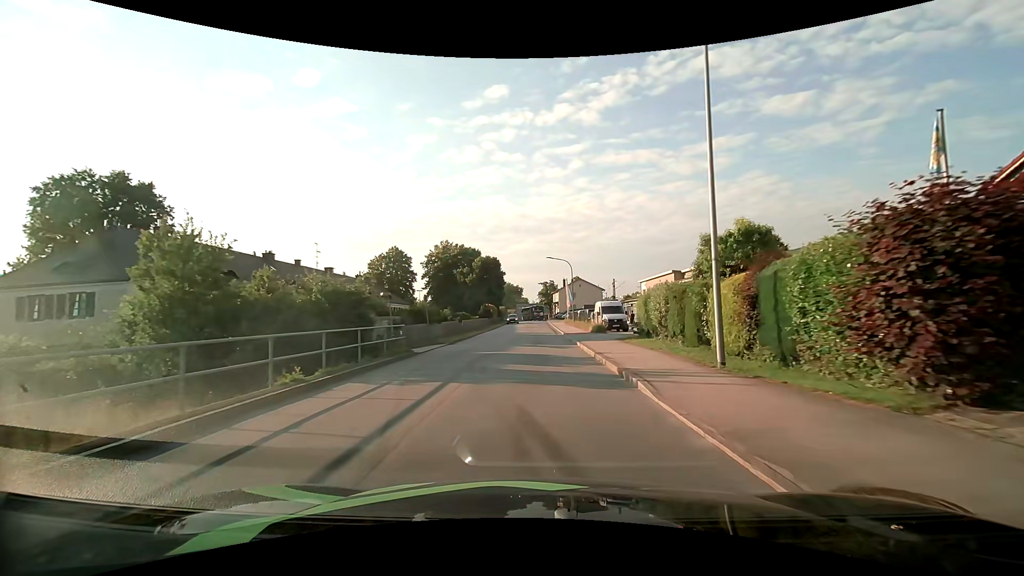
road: unclassified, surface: asphalt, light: Day
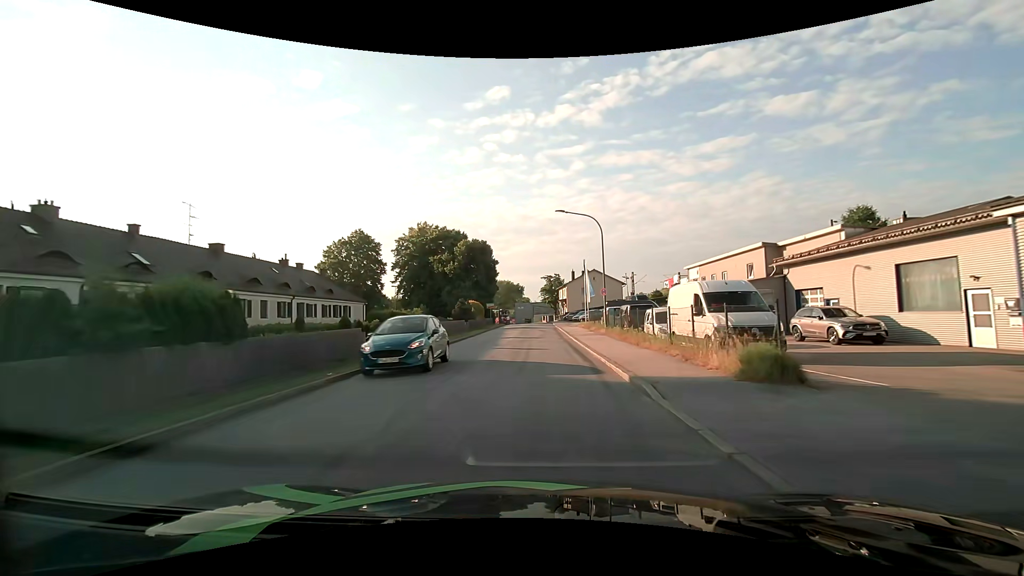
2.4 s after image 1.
(0.0, +24.8) m; 0°
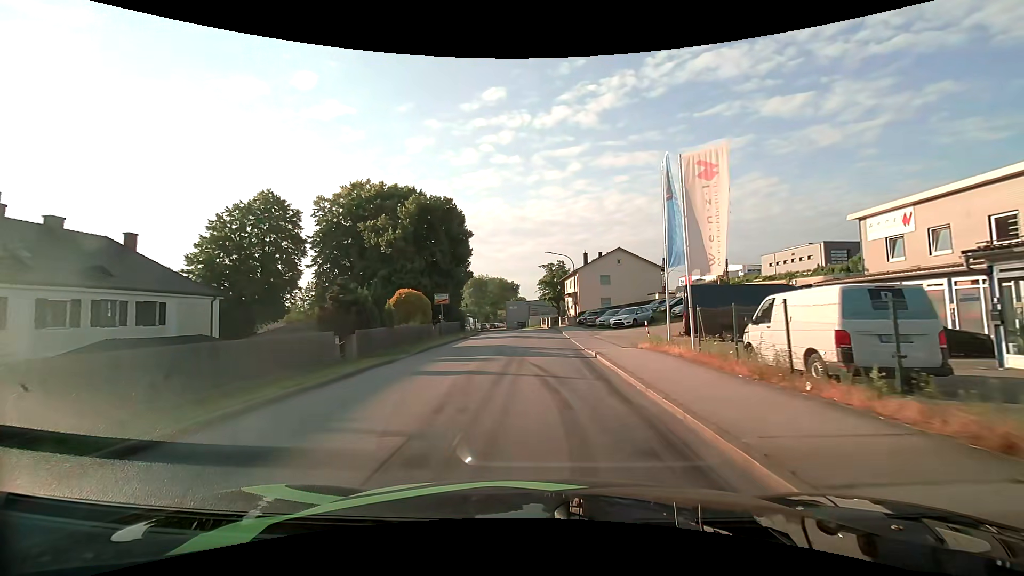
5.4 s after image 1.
(0.0, +30.6) m; 0°
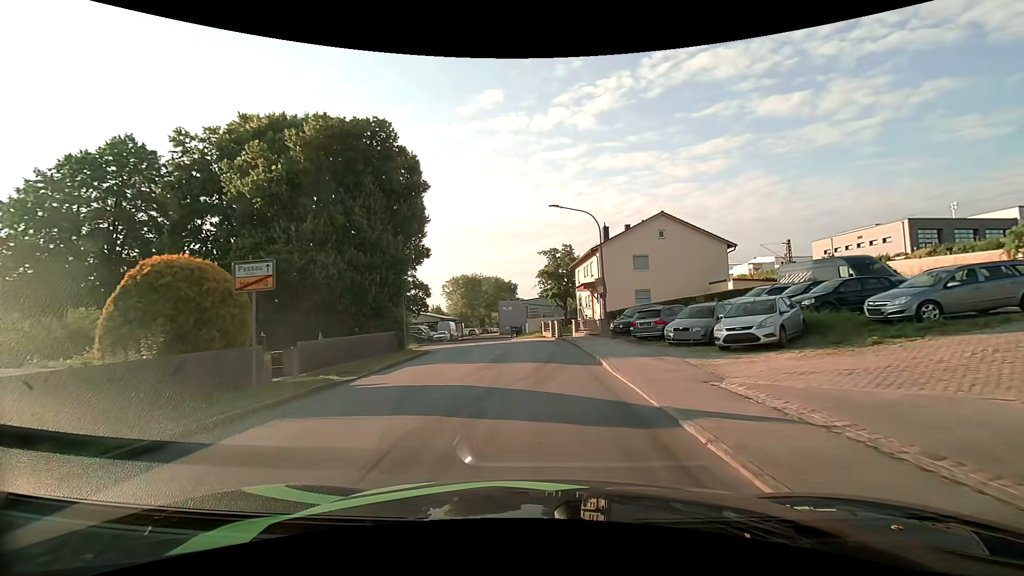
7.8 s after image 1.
(0.0, +21.2) m; 0°
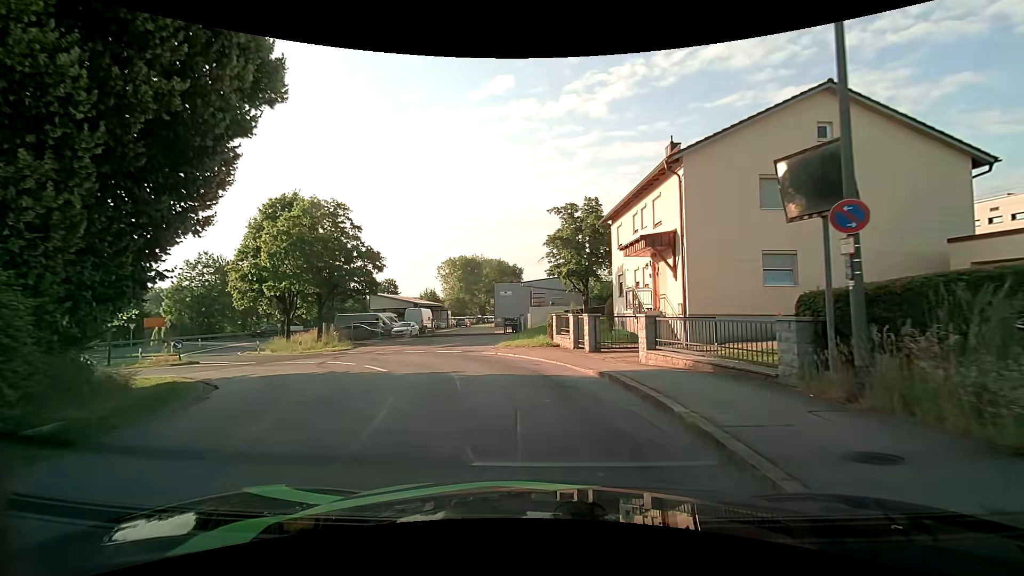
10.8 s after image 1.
(0.0, +20.9) m; -1°
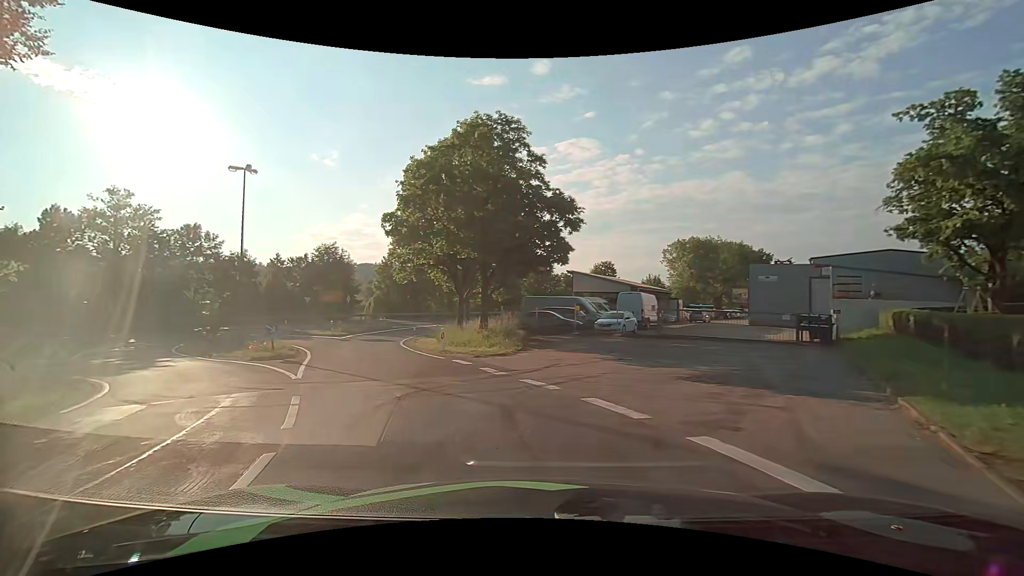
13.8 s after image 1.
(-2.8, +16.3) m; -24°
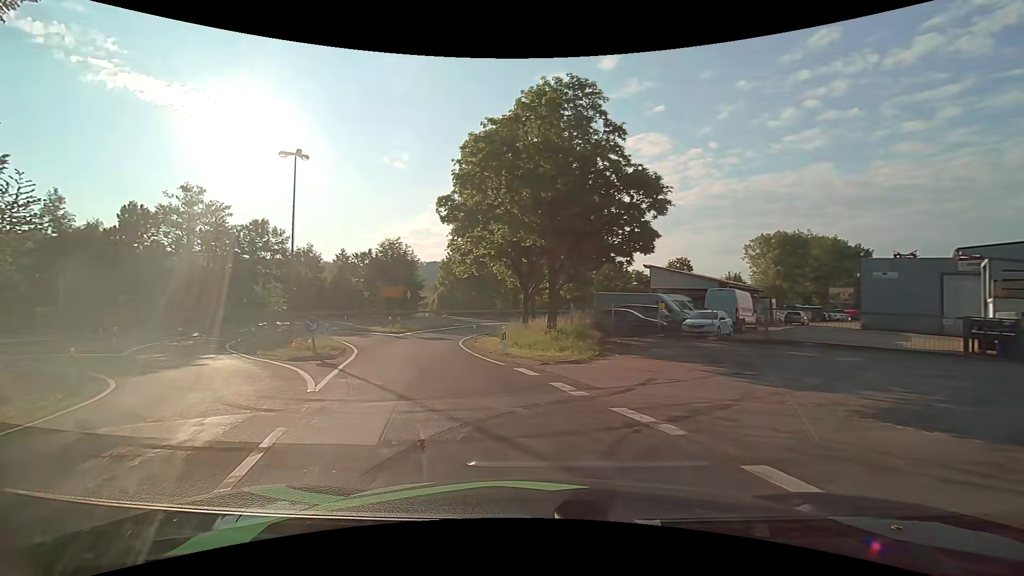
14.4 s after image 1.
(-0.3, +3.6) m; -8°
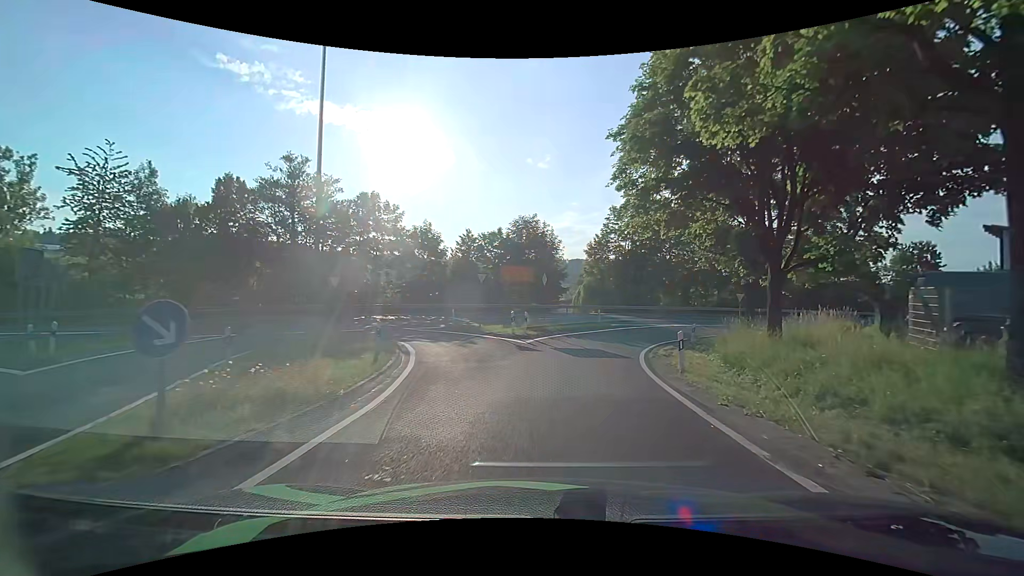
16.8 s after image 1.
(-2.9, +14.9) m; -16°
(0, +10) (+1, +20) (+5, +29) (+11, +37) (+19, +42) (+28, +47) (+37, +52) (+46, +56) (+55, +60) (+64, +64) m
